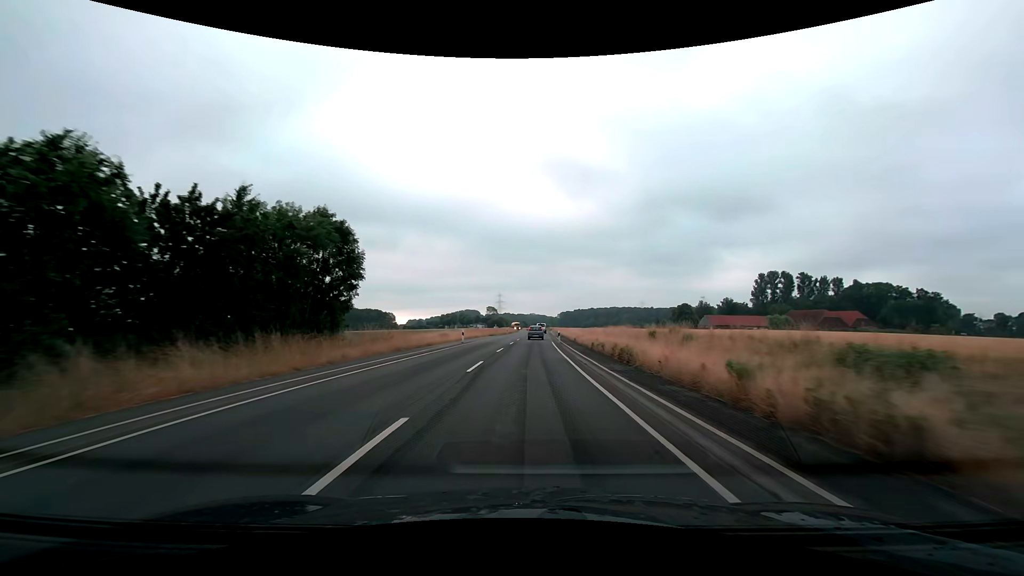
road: secondary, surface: asphalt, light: Day
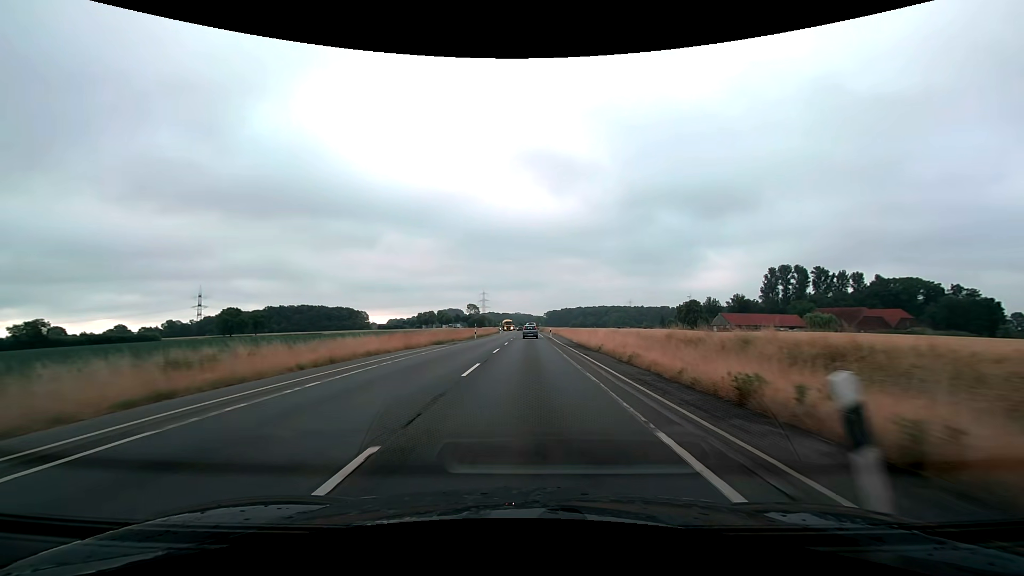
(+0.6, +37.5) m; +2°
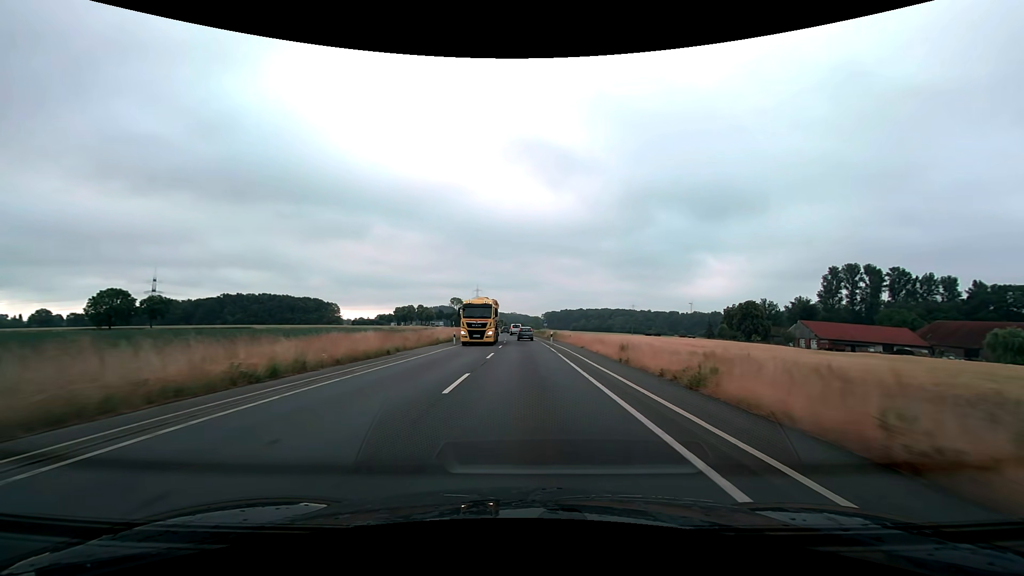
(+0.6, +62.5) m; 0°
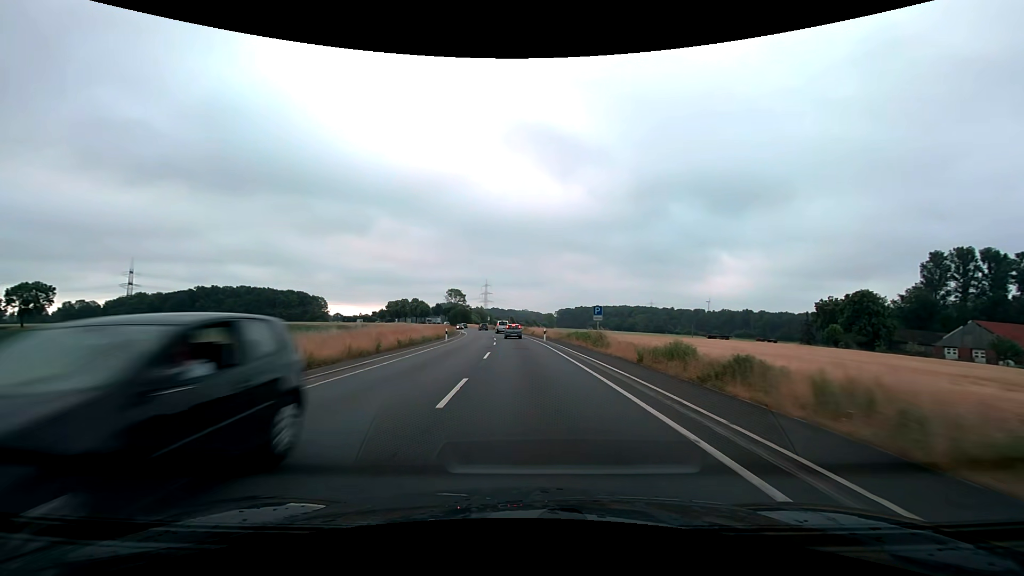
(-0.4, +49.9) m; -1°
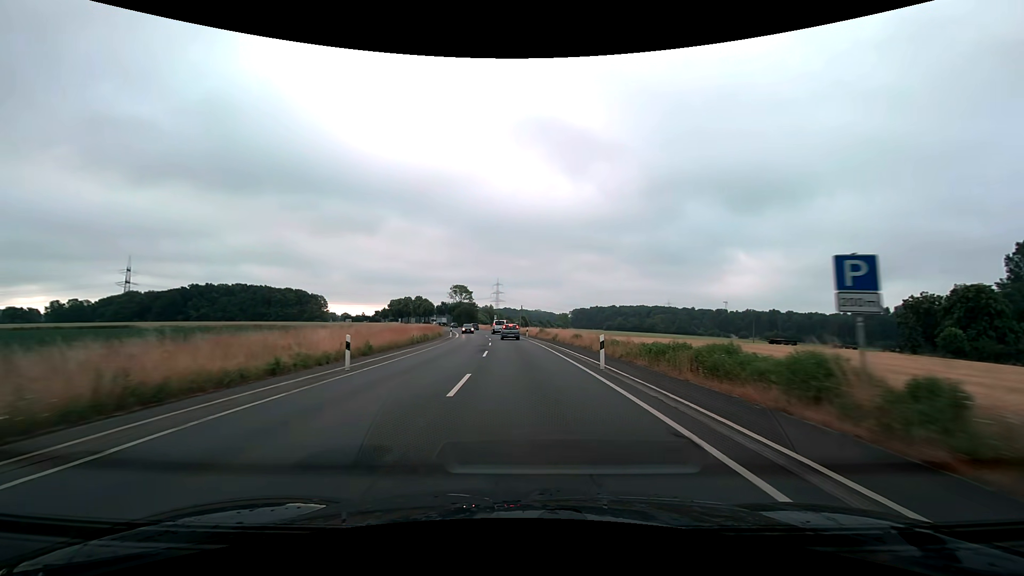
(-0.4, +24.6) m; -2°
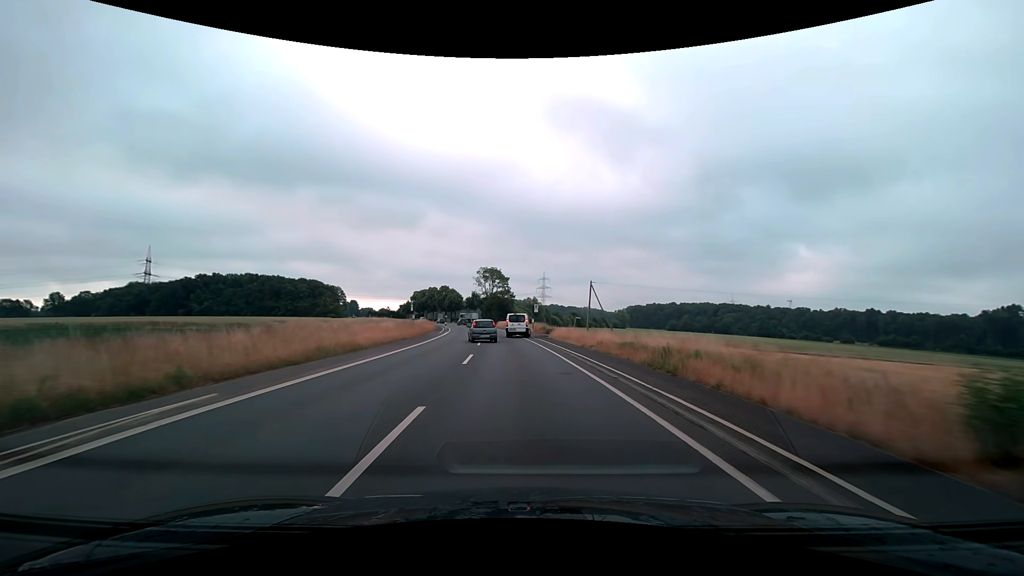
(-2.0, +53.4) m; -5°
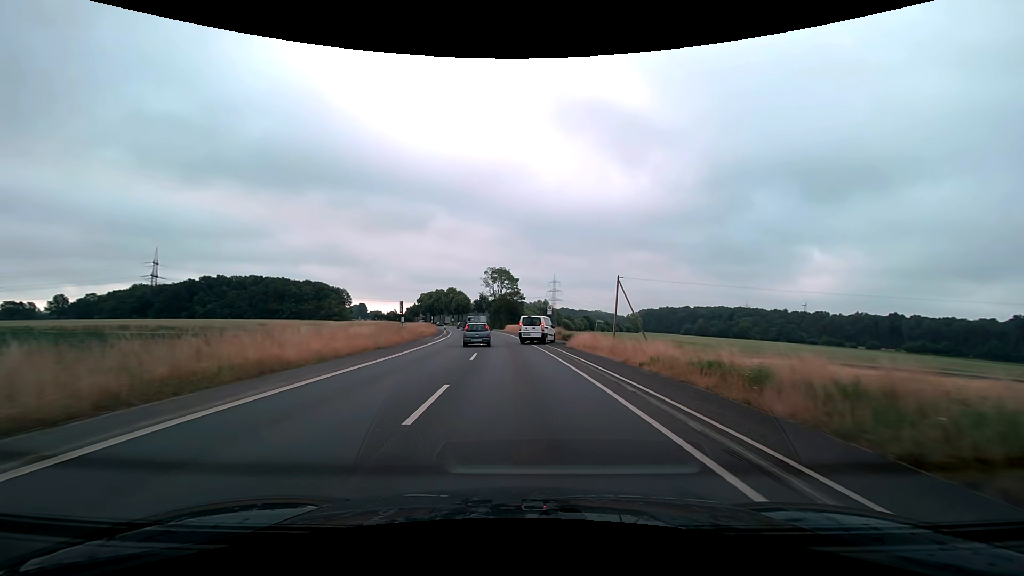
(-0.1, +8.7) m; -1°
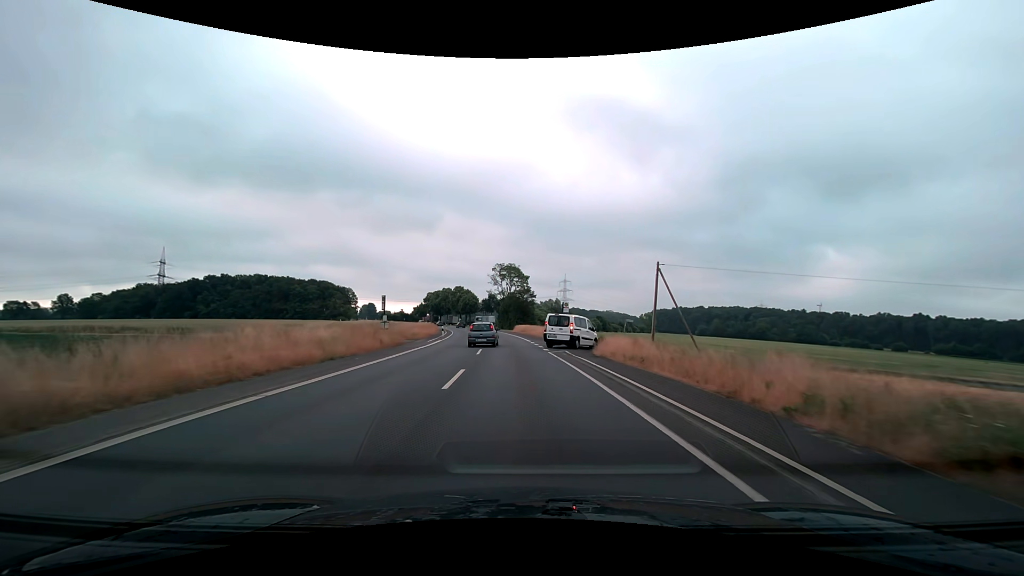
(-0.1, +8.5) m; -1°
(0, +10) (0, +20) (-1, +30) (-2, +40) (-2, +50) (-3, +60) (-5, +70) (-6, +80) (-8, +90) (-10, +99) m
